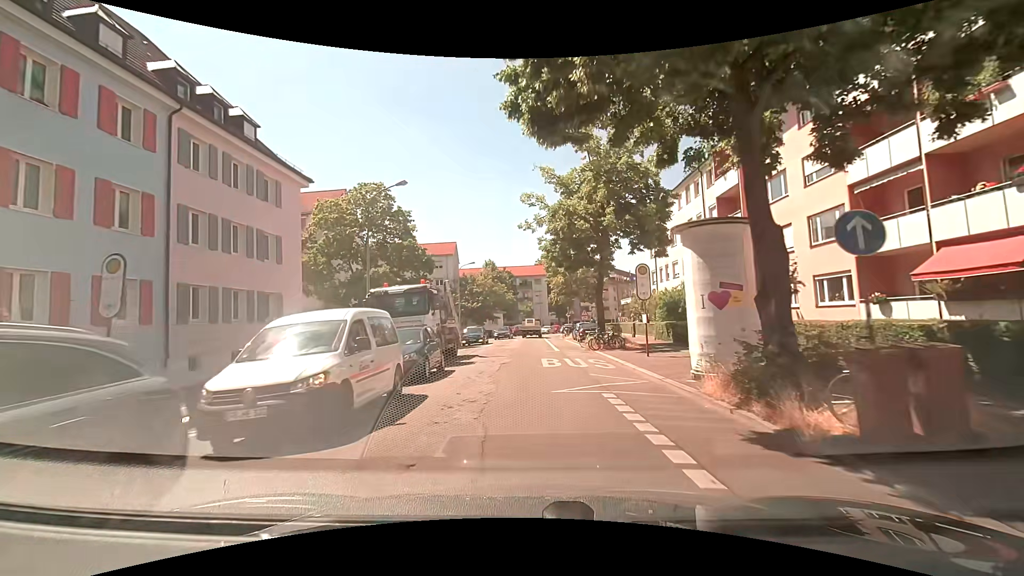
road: tertiary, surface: asphalt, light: Day
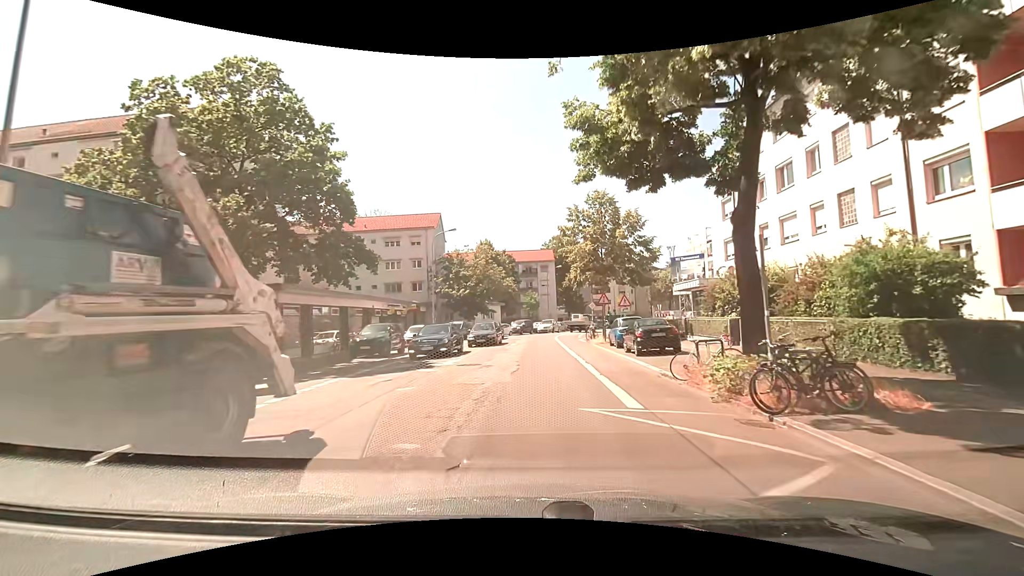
(+0.1, +18.3) m; -1°
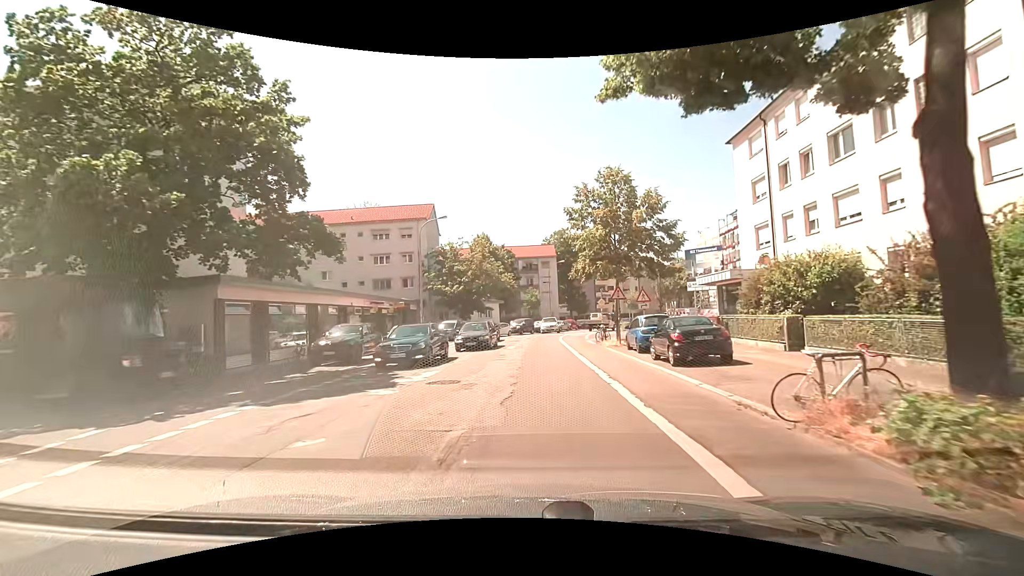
(0.0, +4.6) m; 0°
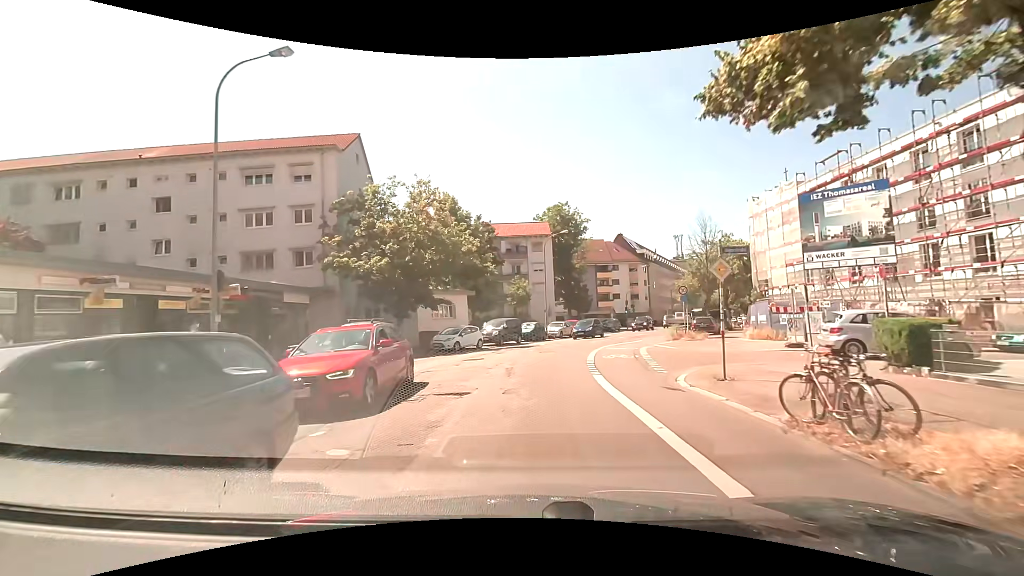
(+0.2, +22.4) m; +1°
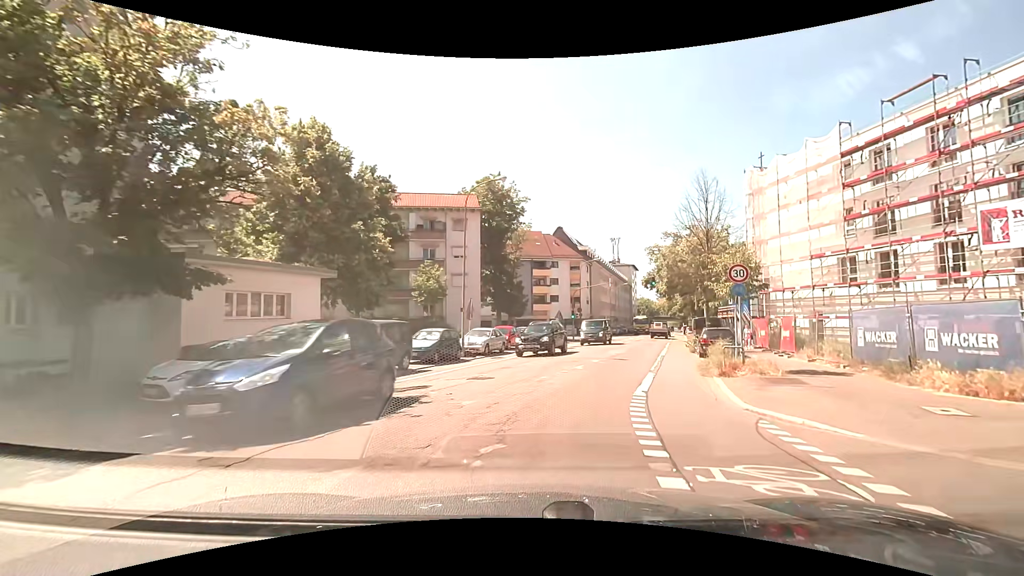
(+1.0, +17.4) m; +7°
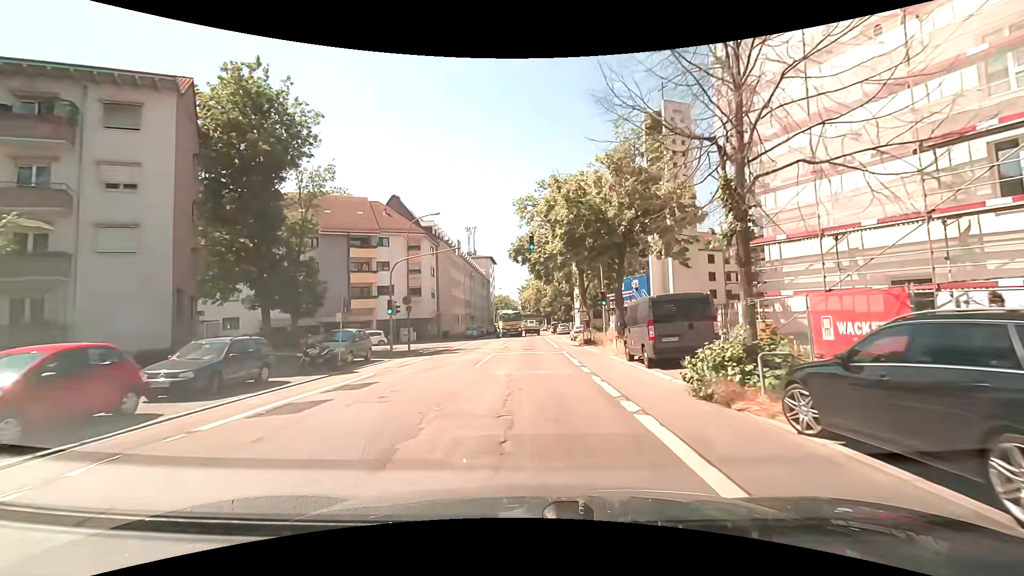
(+4.5, +23.3) m; +18°
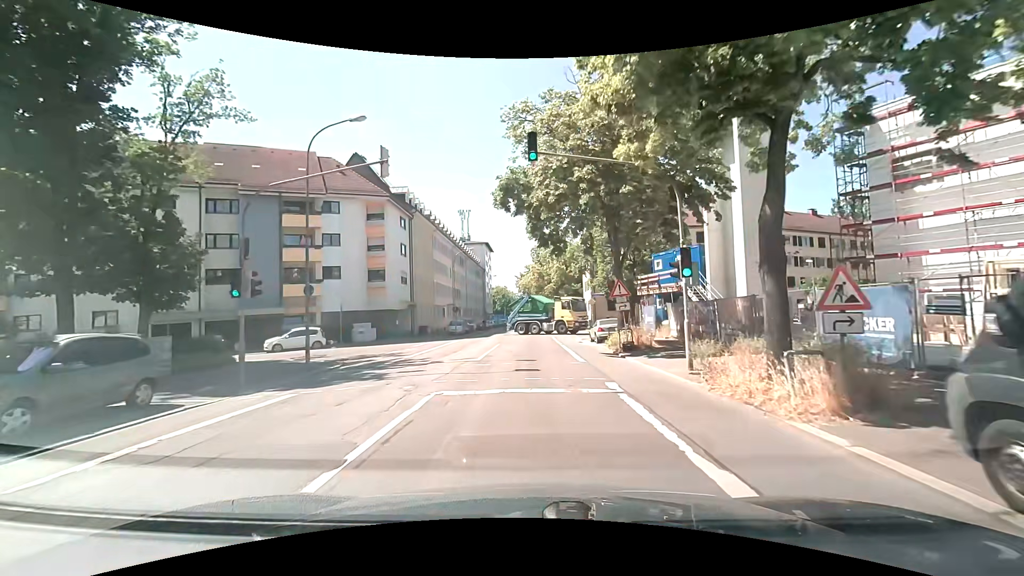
(0.0, +14.8) m; +1°
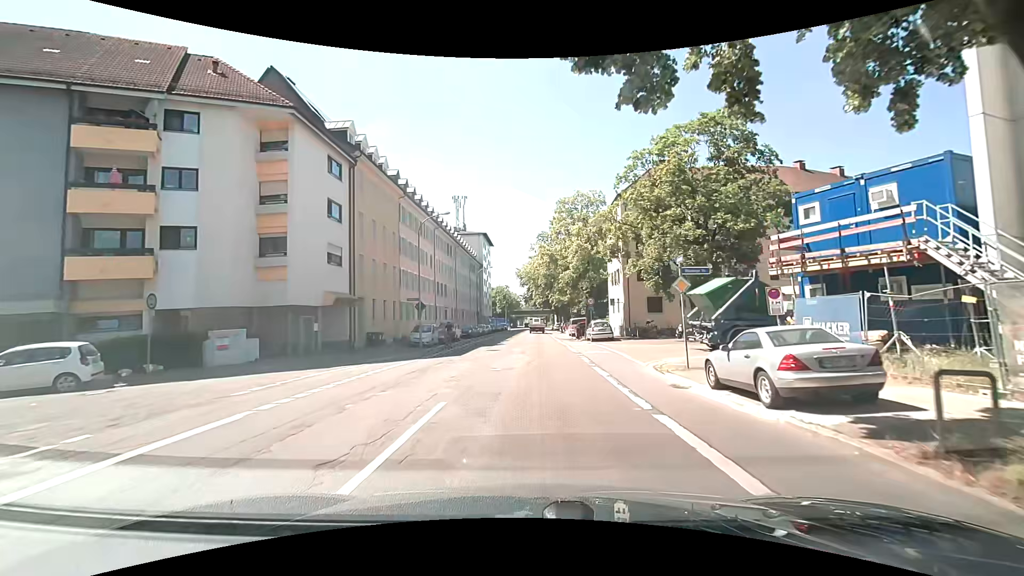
(-0.4, +19.2) m; -1°
(0, +10) (0, +20) (0, +30) (0, +40) (0, +50) (0, +60) (+1, +70) (+1, +80) (+1, +90) (+1, +100) m
